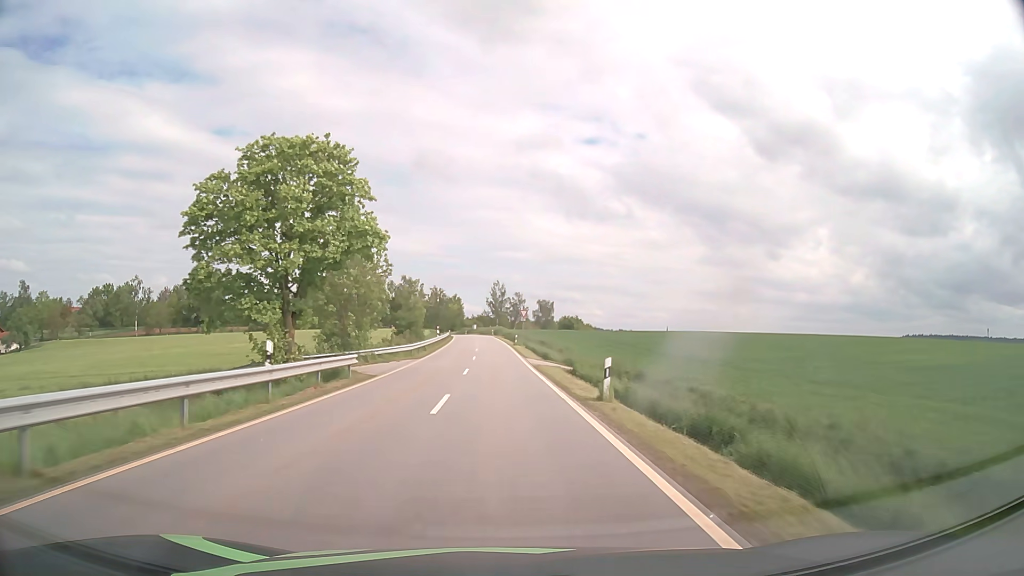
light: Day
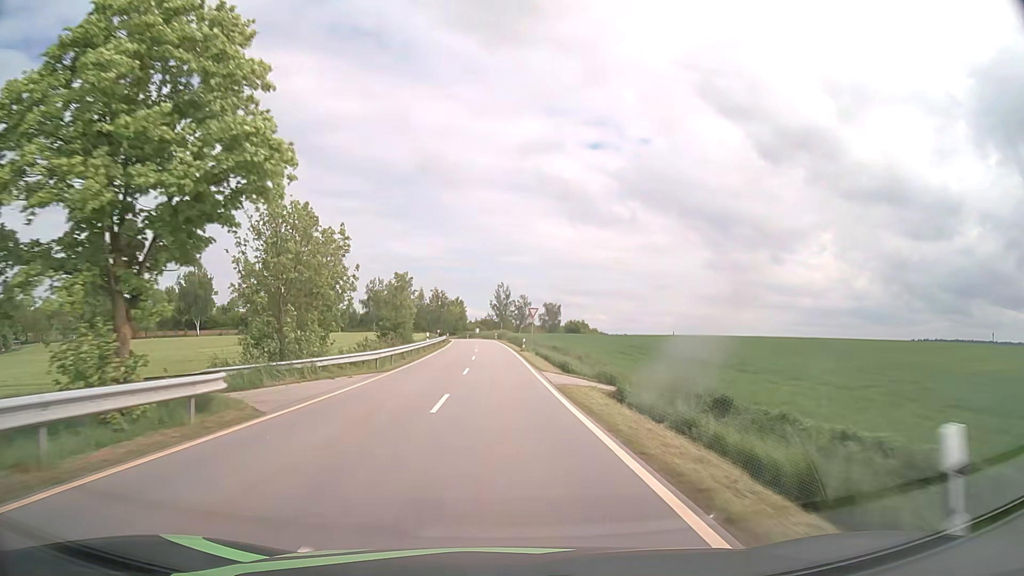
(0.0, +11.7) m; 0°
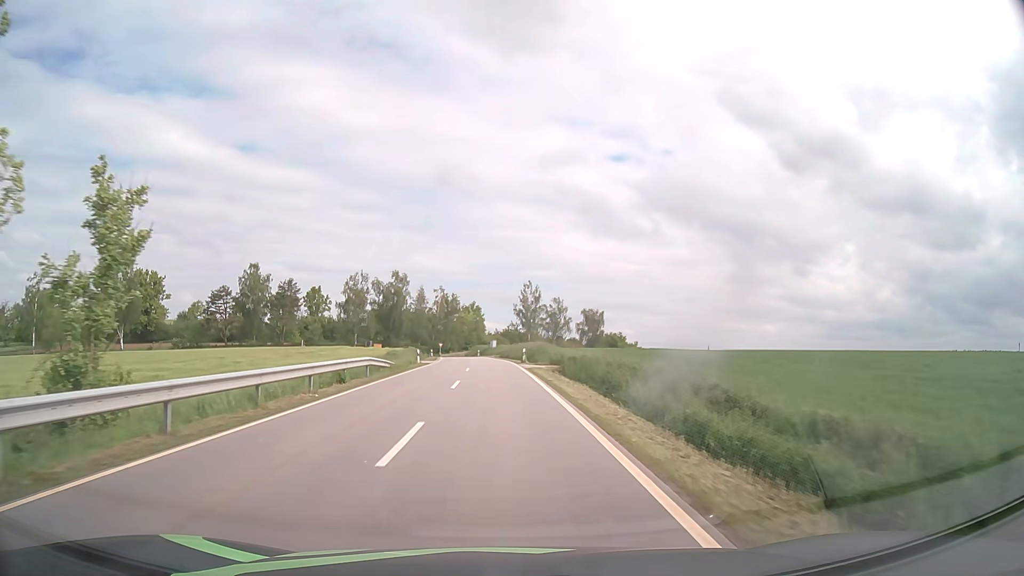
(-1.0, +53.6) m; -2°
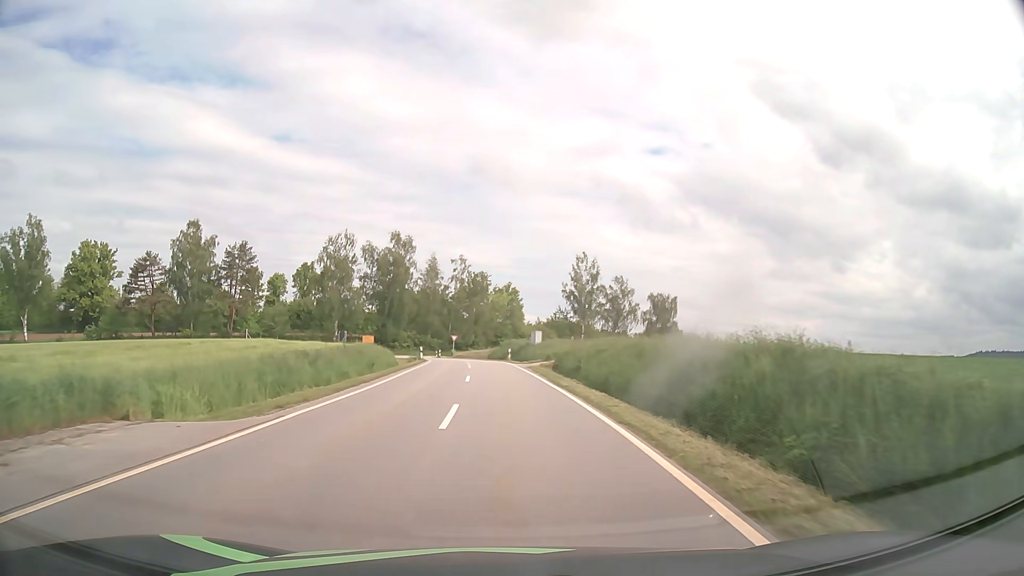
(-0.9, +45.3) m; -3°
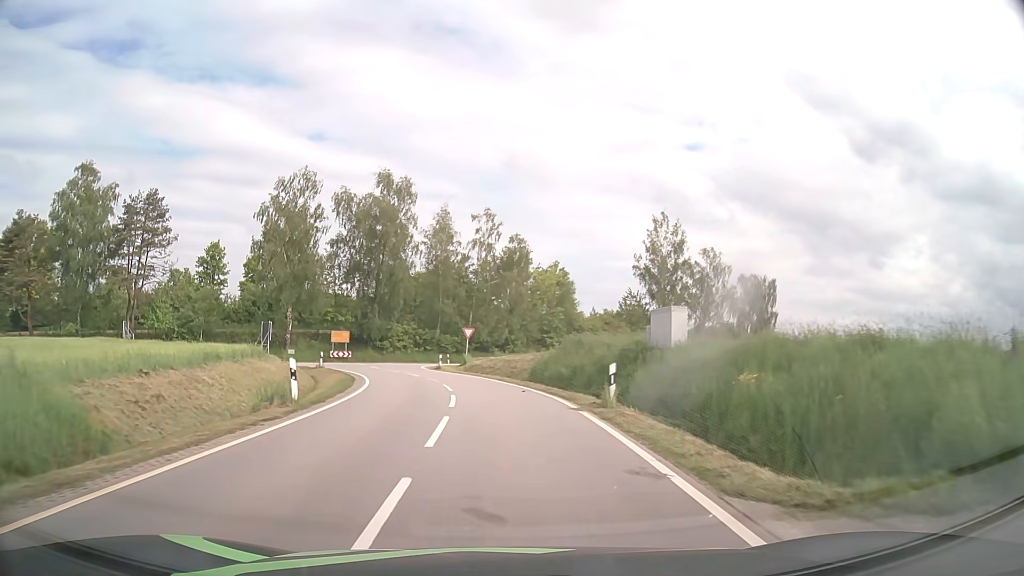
(-1.0, +38.0) m; -4°
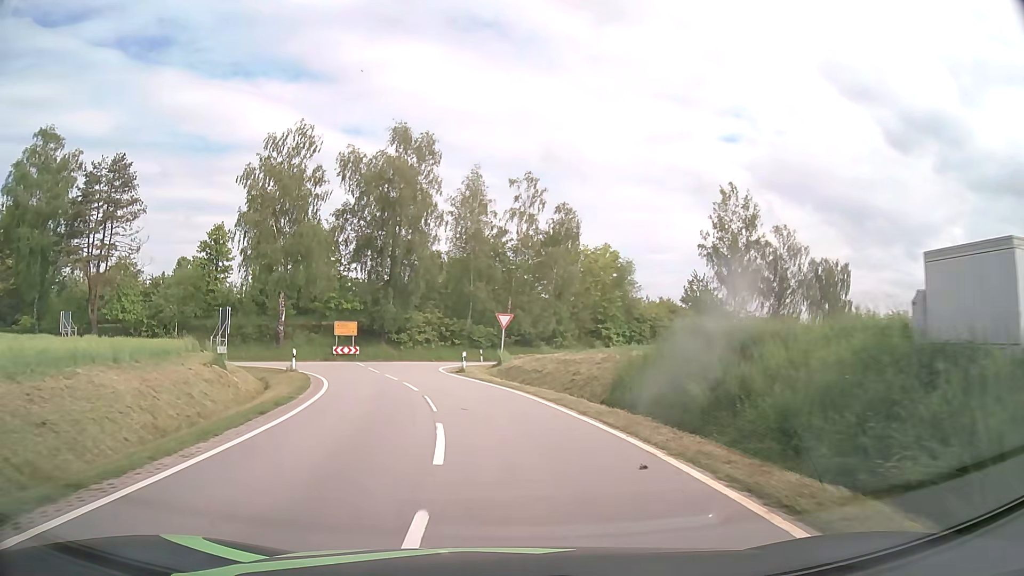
(-0.3, +13.3) m; -3°
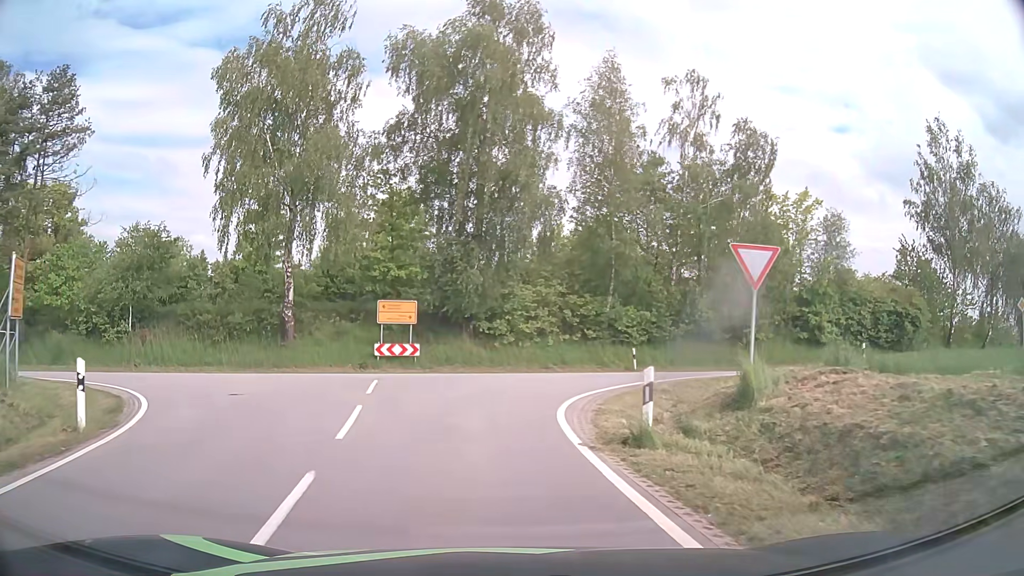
(-1.7, +22.2) m; -11°
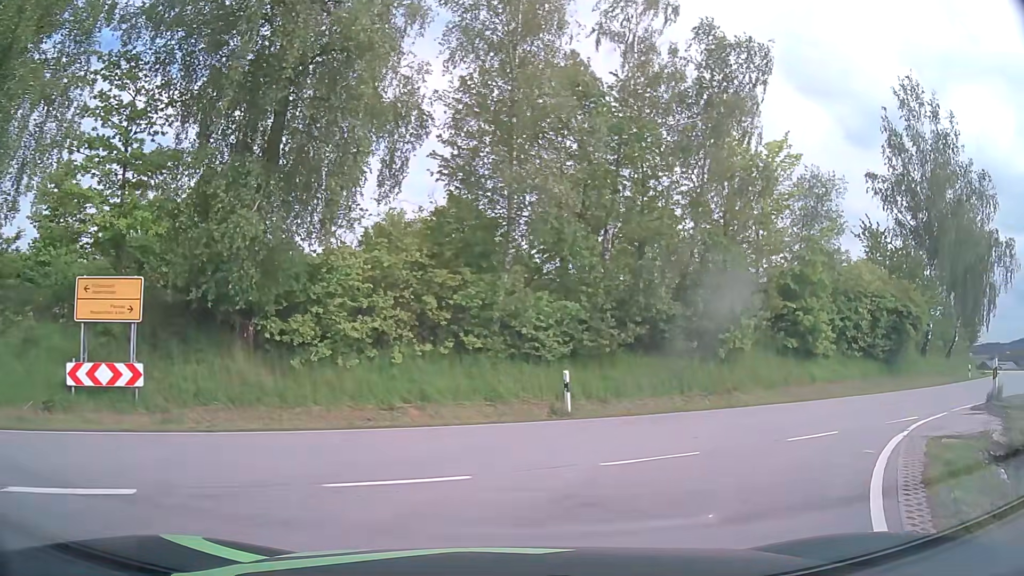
(+0.2, +14.9) m; +13°
(+3, +9) (+10, +16) (+19, +21) (+27, +27) (+35, +33) (+43, +40) (+50, +47) (+57, +54) (+64, +61) (+70, +69) m
